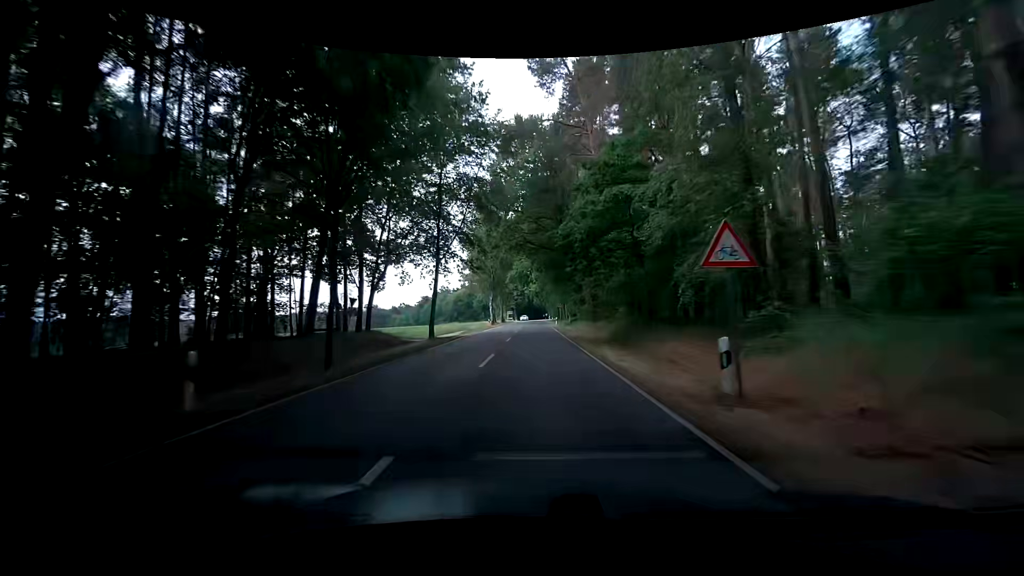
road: tertiary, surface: asphalt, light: Day
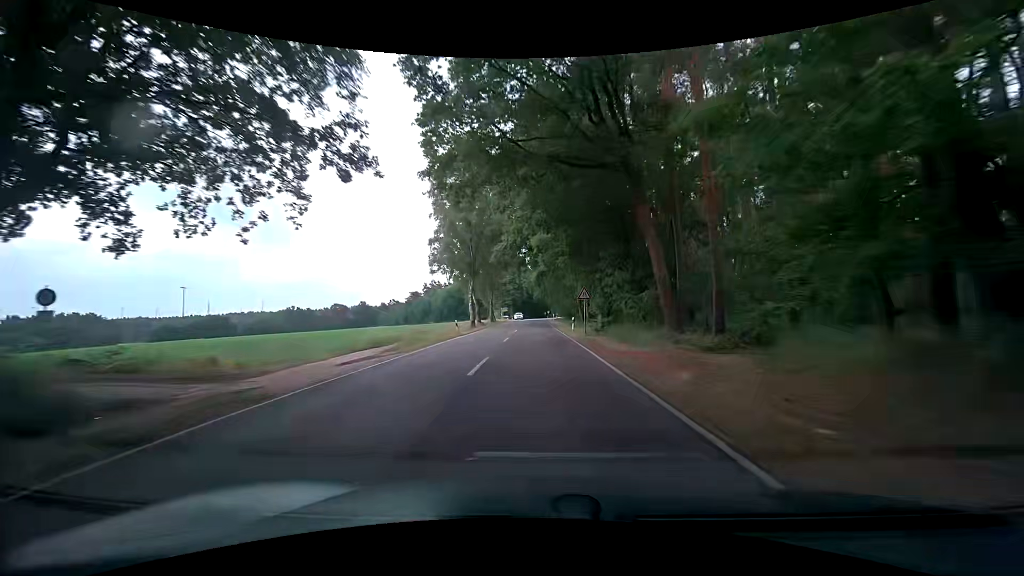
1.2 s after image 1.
(-0.6, +26.0) m; -2°
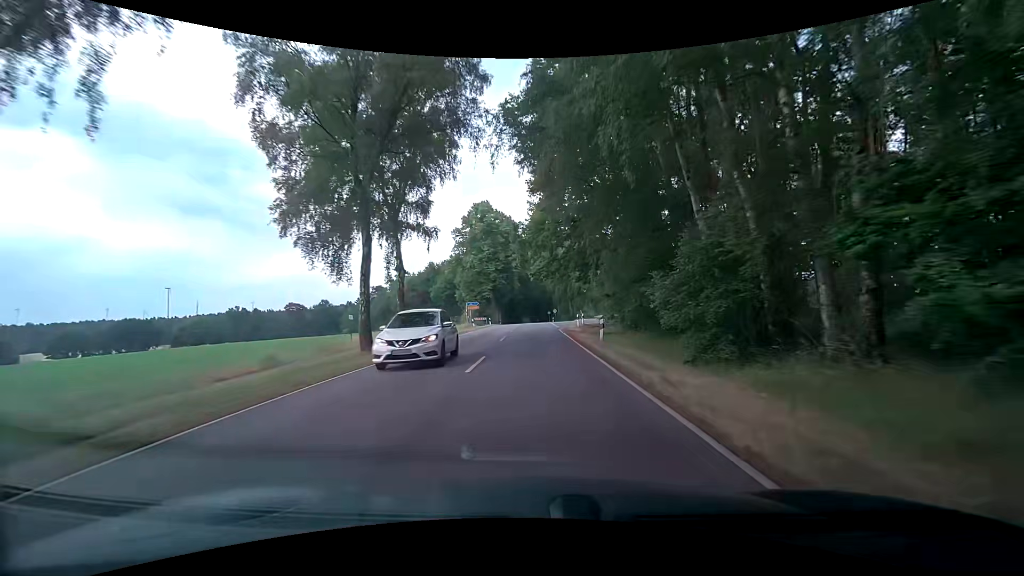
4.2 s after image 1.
(+0.3, +58.6) m; 0°
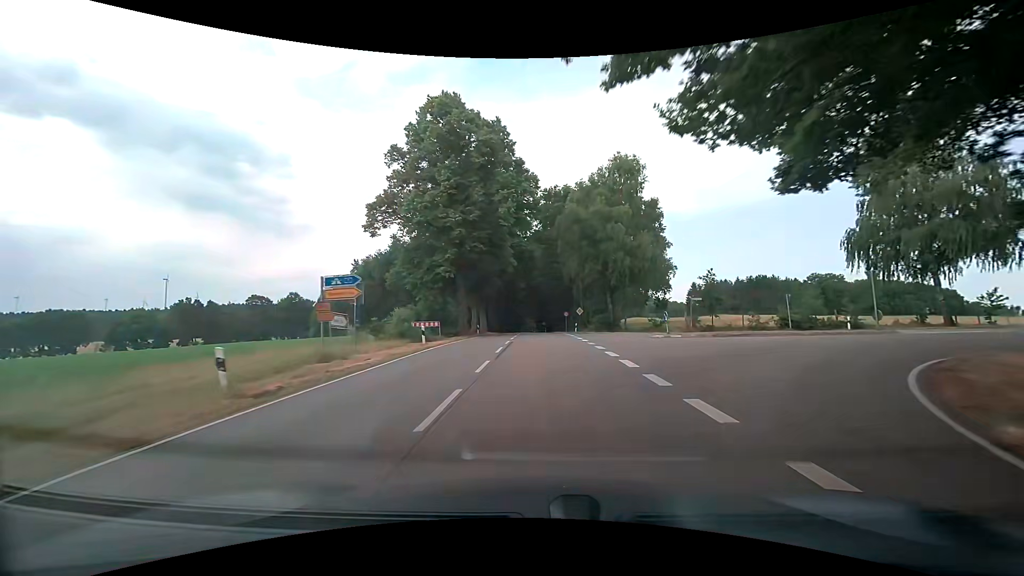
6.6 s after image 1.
(+0.3, +42.0) m; 0°
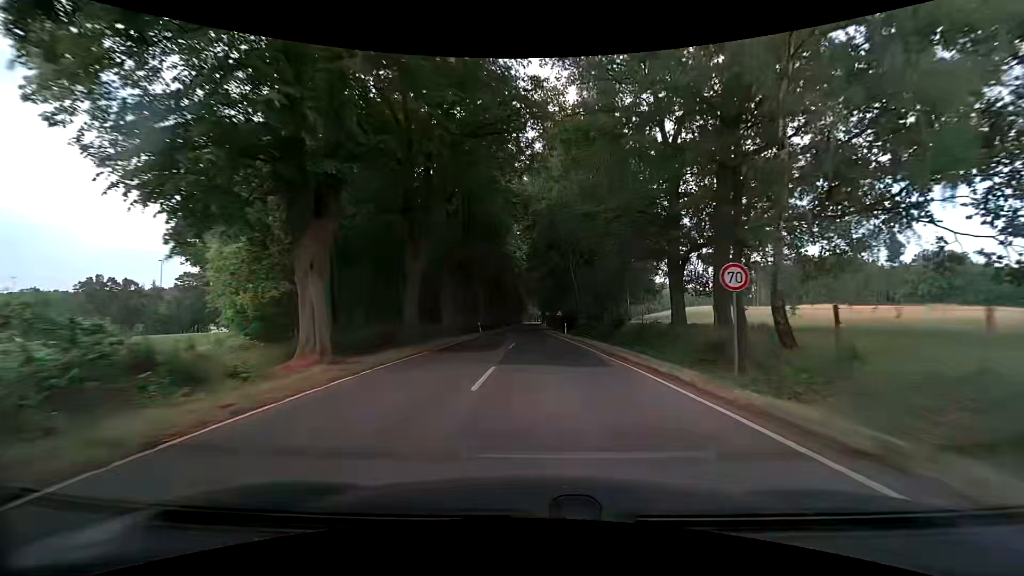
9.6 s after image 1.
(+0.4, +49.9) m; 0°
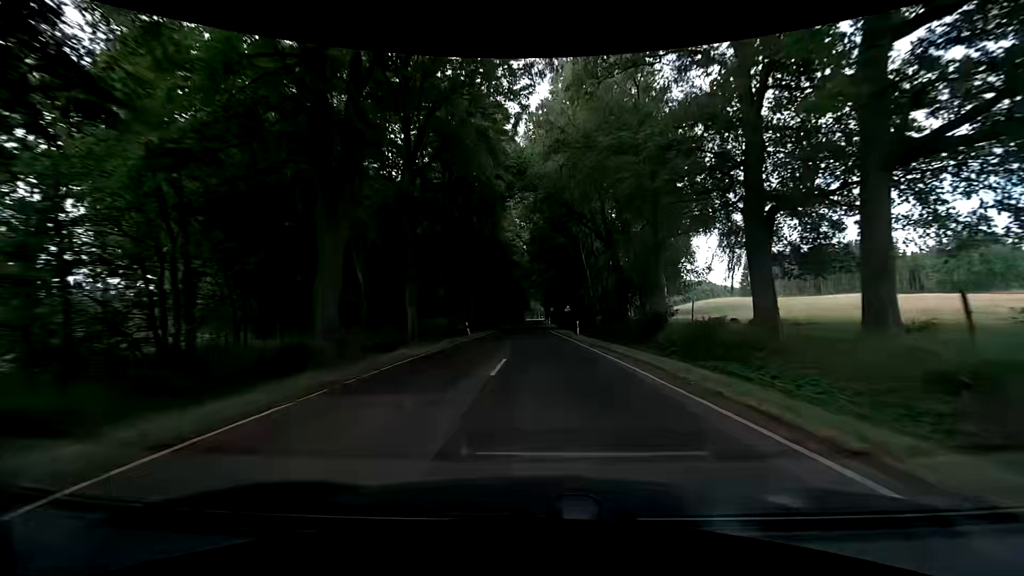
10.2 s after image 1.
(0.0, +9.9) m; 0°
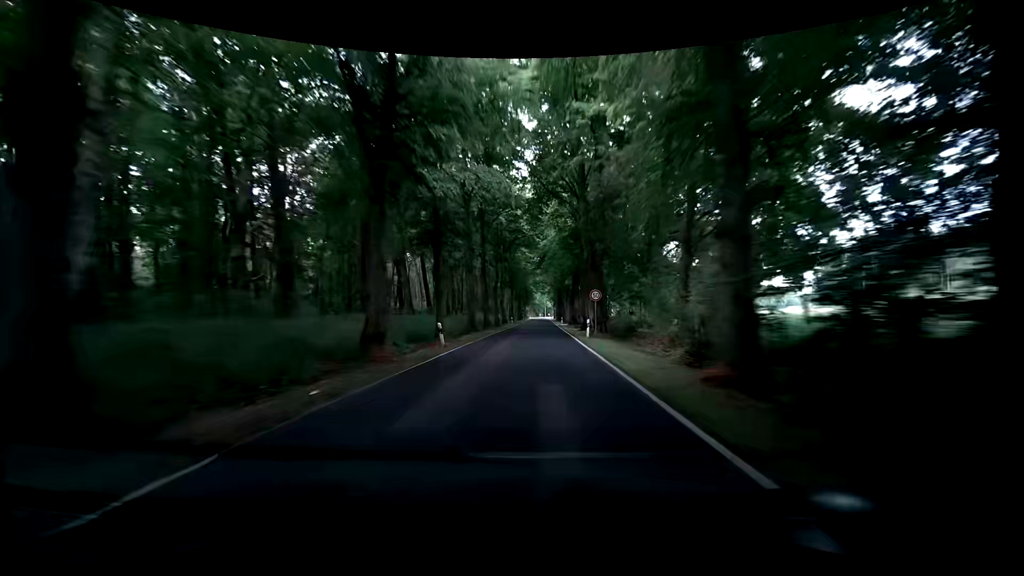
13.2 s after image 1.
(-0.5, +48.6) m; -1°
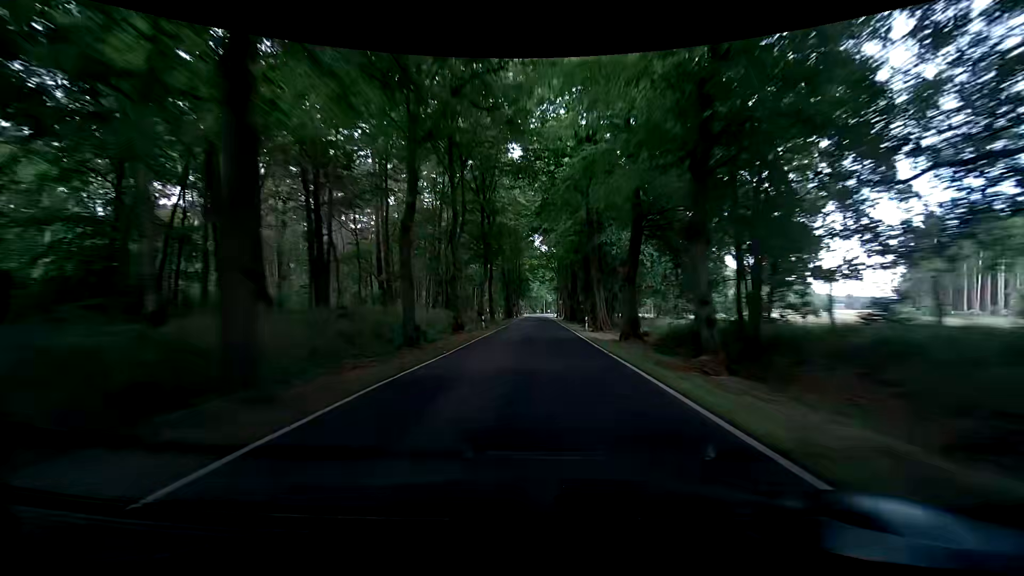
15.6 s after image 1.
(+0.4, +37.1) m; 0°
(0, +10) (0, +20) (0, +30) (0, +40) (+1, +50) (+1, +60) (+1, +70) (+2, +80) (+2, +90) (+2, +100) m
